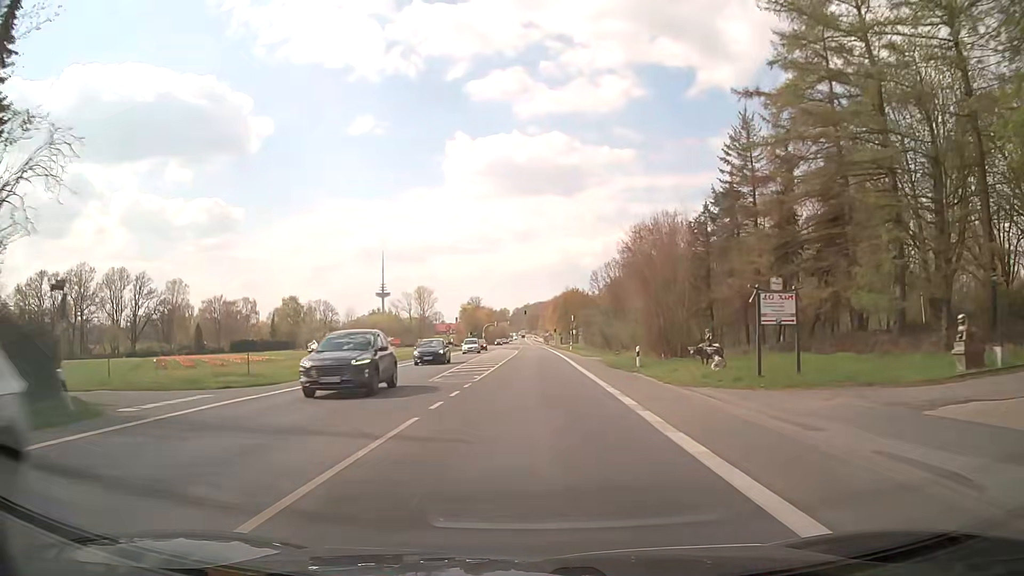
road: secondary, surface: asphalt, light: Day
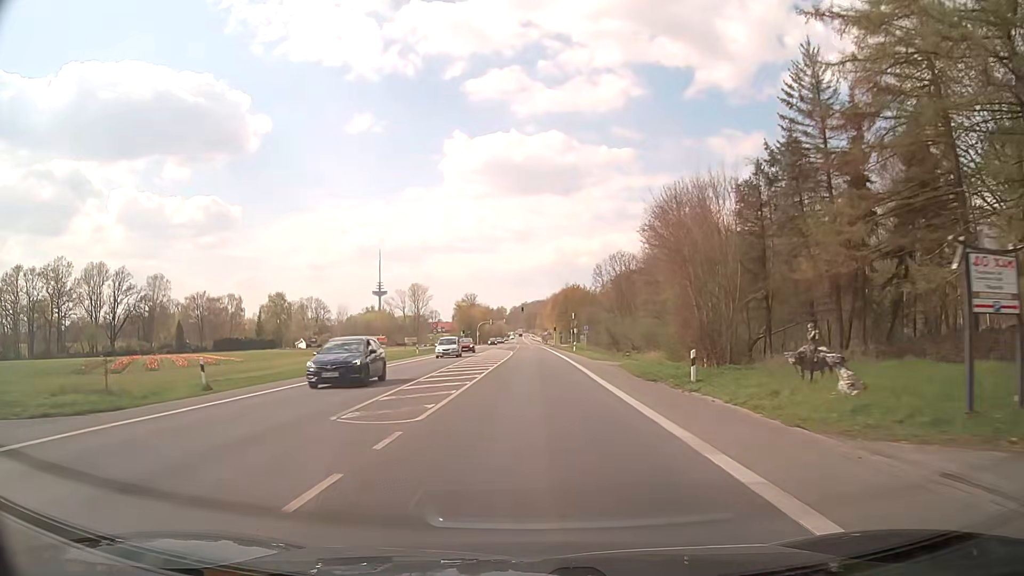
(0.0, +10.9) m; 0°
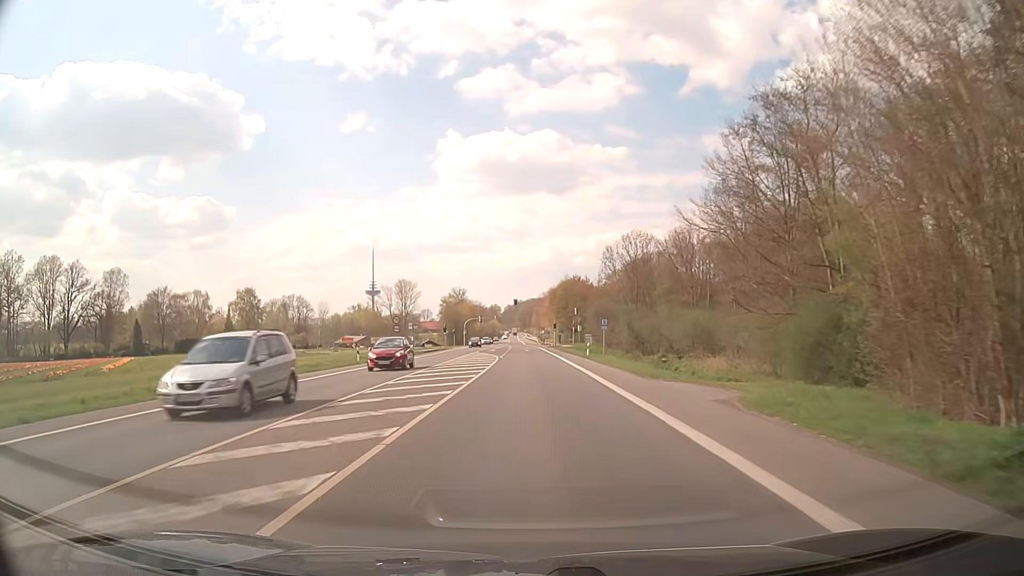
(+0.2, +21.7) m; +1°
(0, +10) (0, +20) (0, +30) (0, +40) (0, +50) (0, +60) (0, +70) (0, +80) (0, +90) (-1, +100) m
